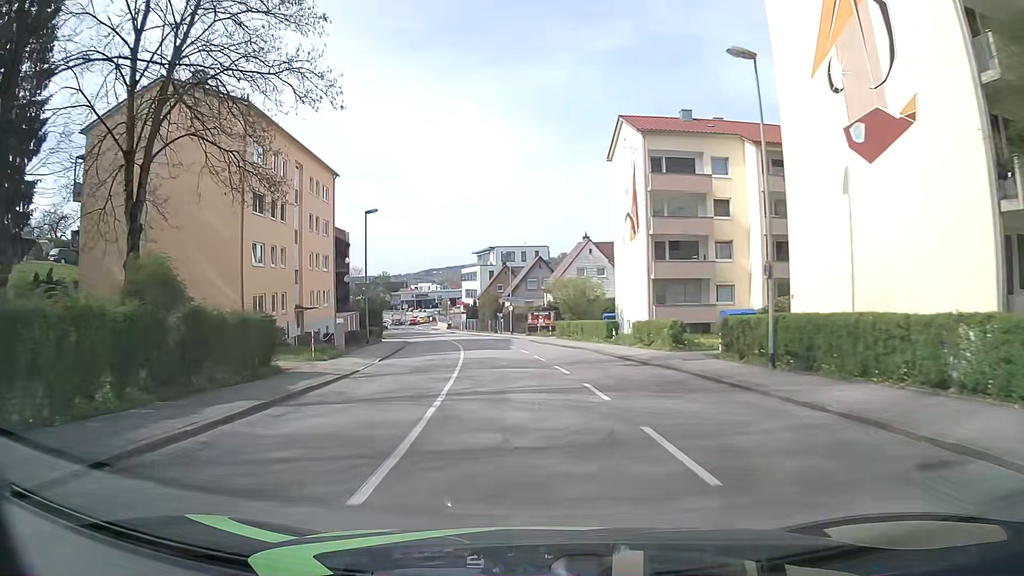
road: tertiary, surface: asphalt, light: Day
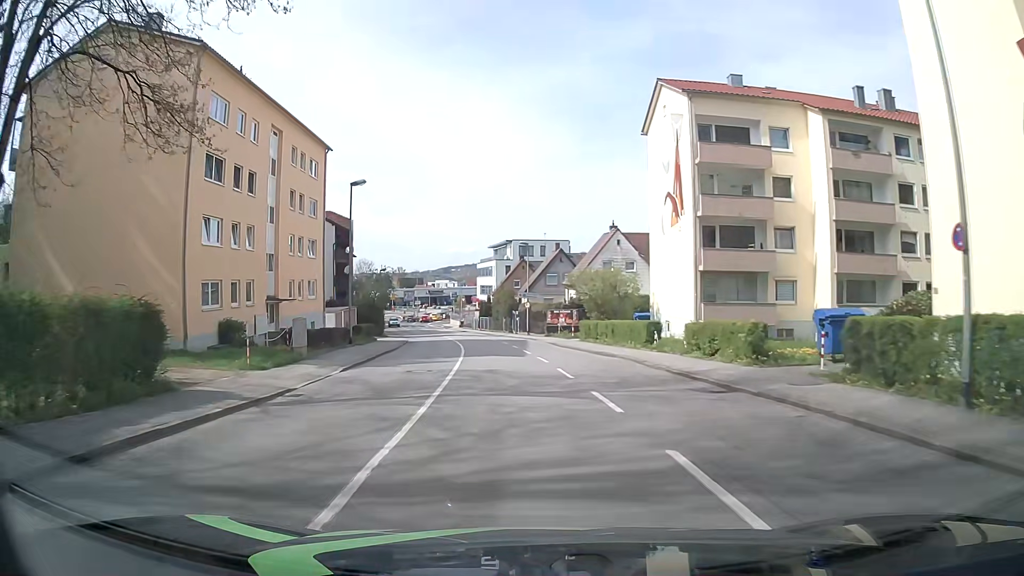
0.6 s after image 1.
(-0.1, +7.6) m; -2°
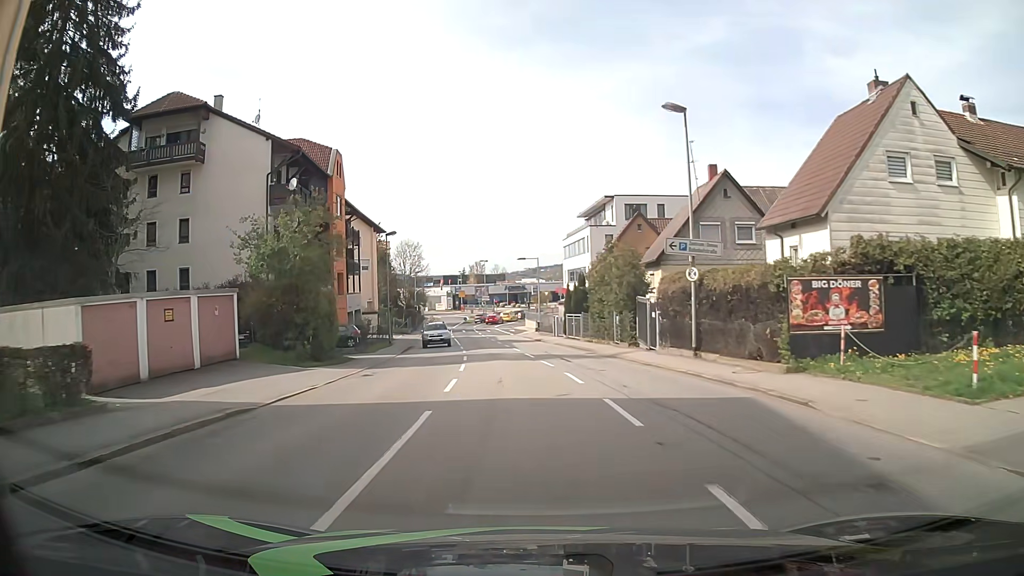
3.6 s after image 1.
(-2.1, +37.9) m; -7°
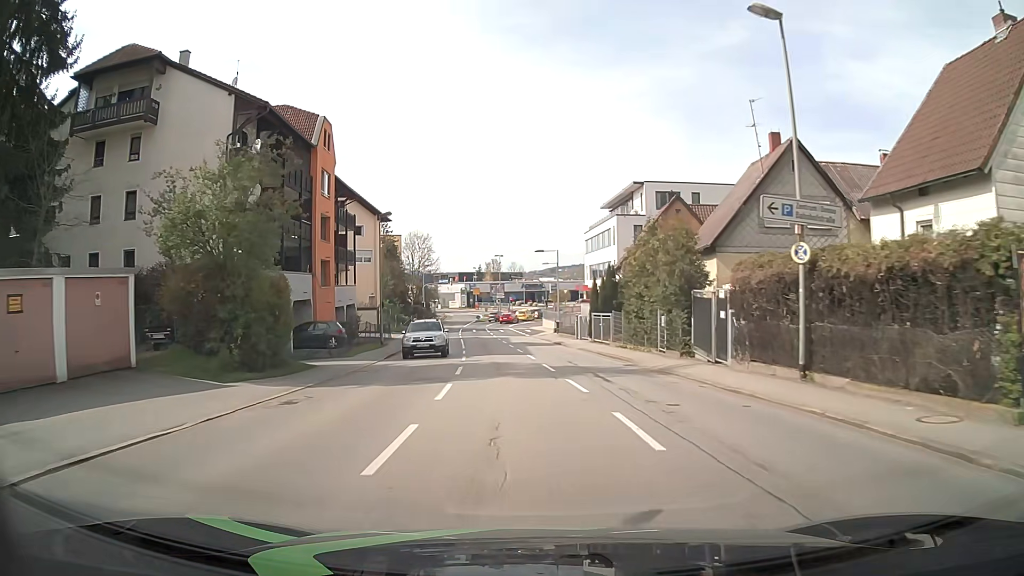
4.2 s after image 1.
(-0.1, +7.6) m; -2°
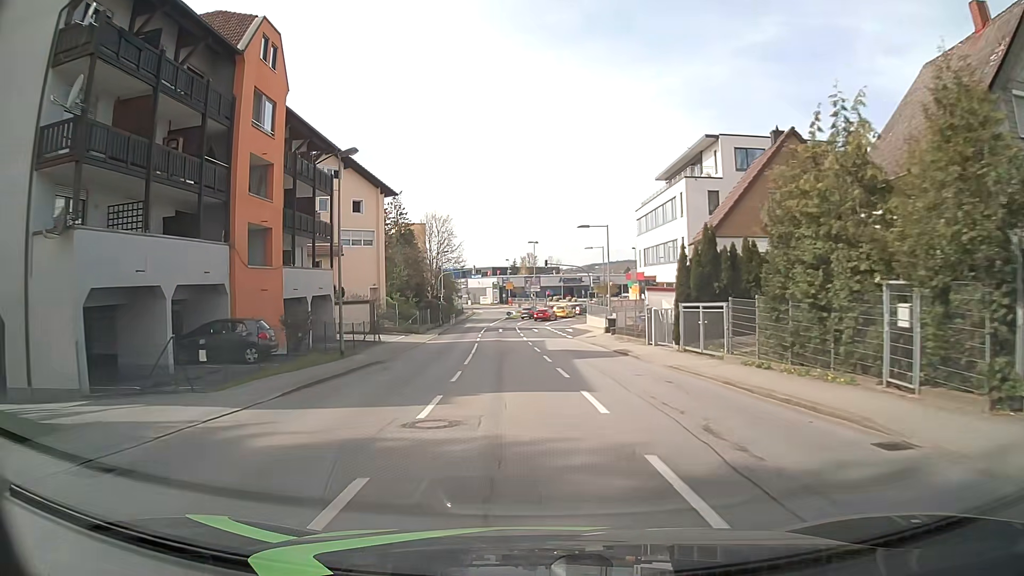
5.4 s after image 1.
(-0.3, +15.3) m; -3°
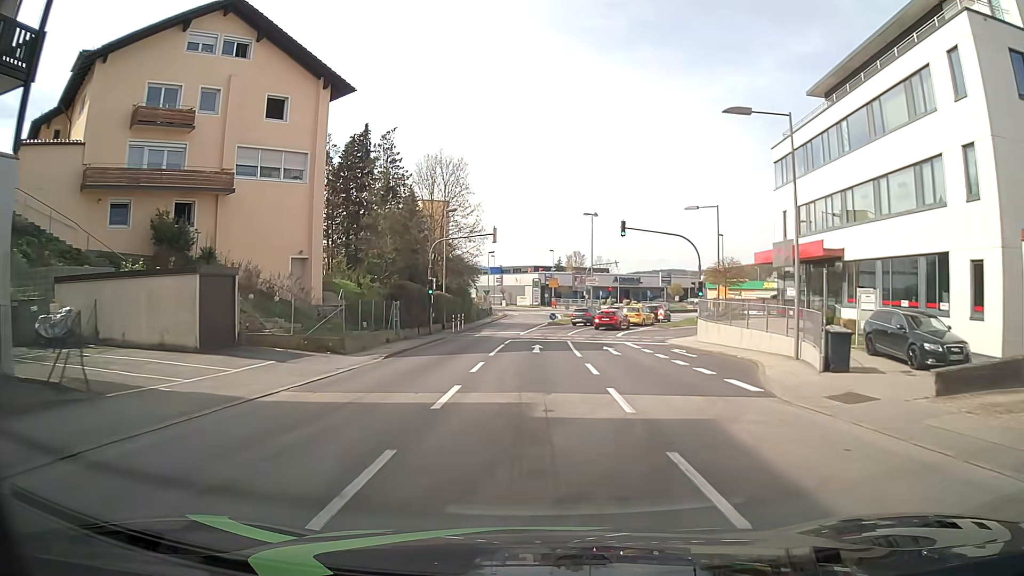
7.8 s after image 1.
(-1.3, +29.5) m; -4°
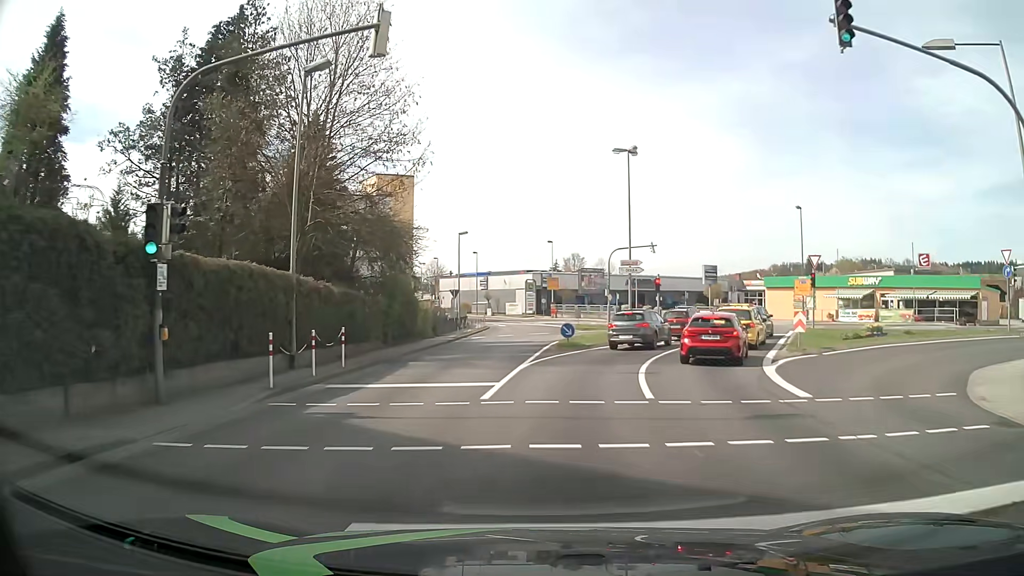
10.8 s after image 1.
(0.0, +27.8) m; +1°
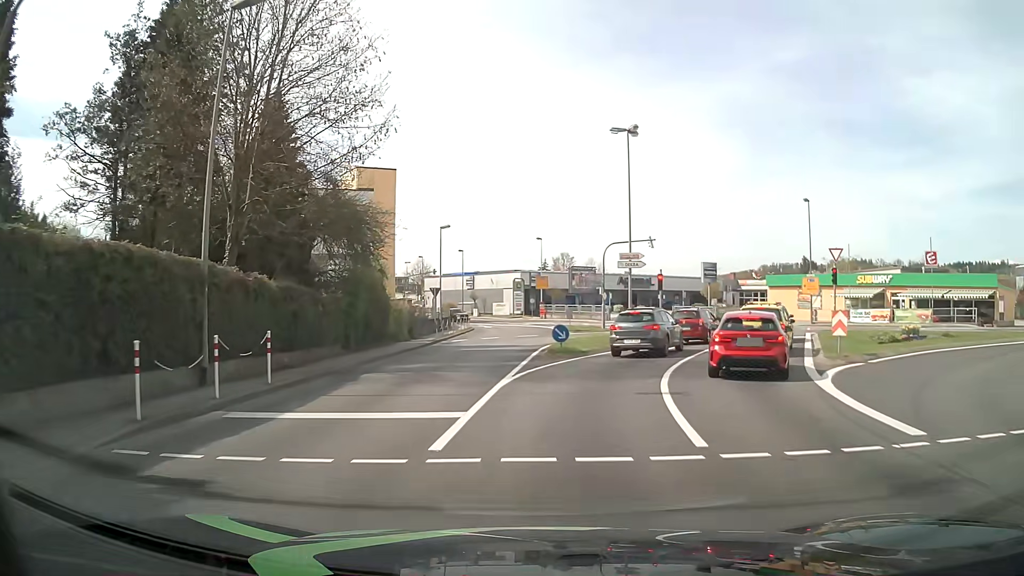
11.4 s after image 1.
(0.0, +4.2) m; +1°
